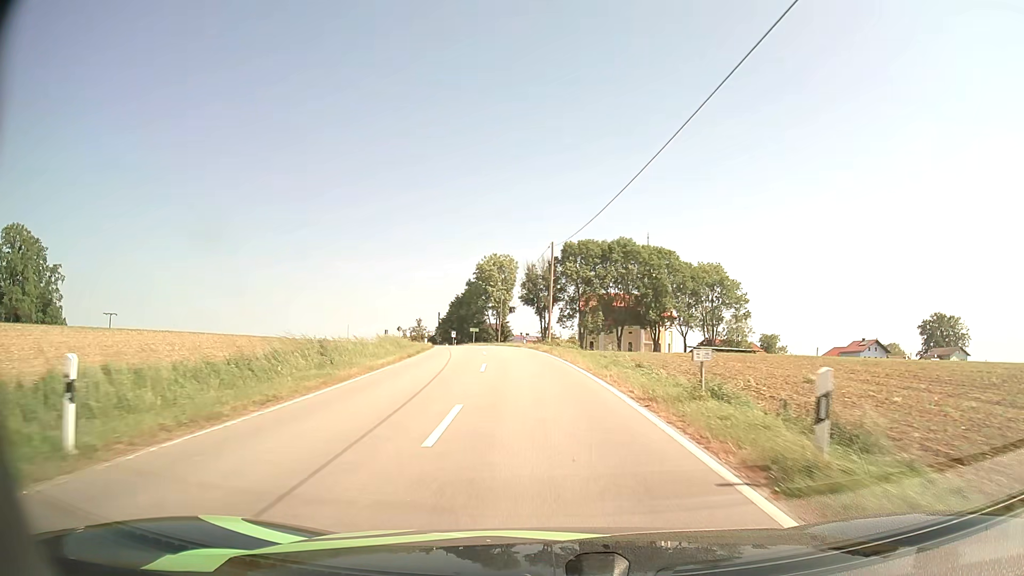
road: tertiary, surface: asphalt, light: Day
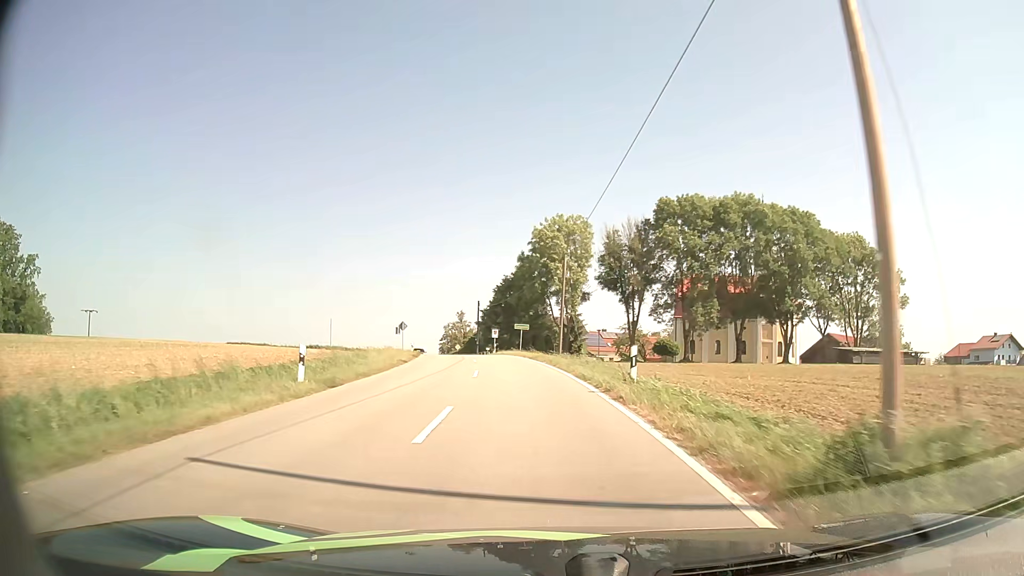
(-1.9, +35.8) m; -6°
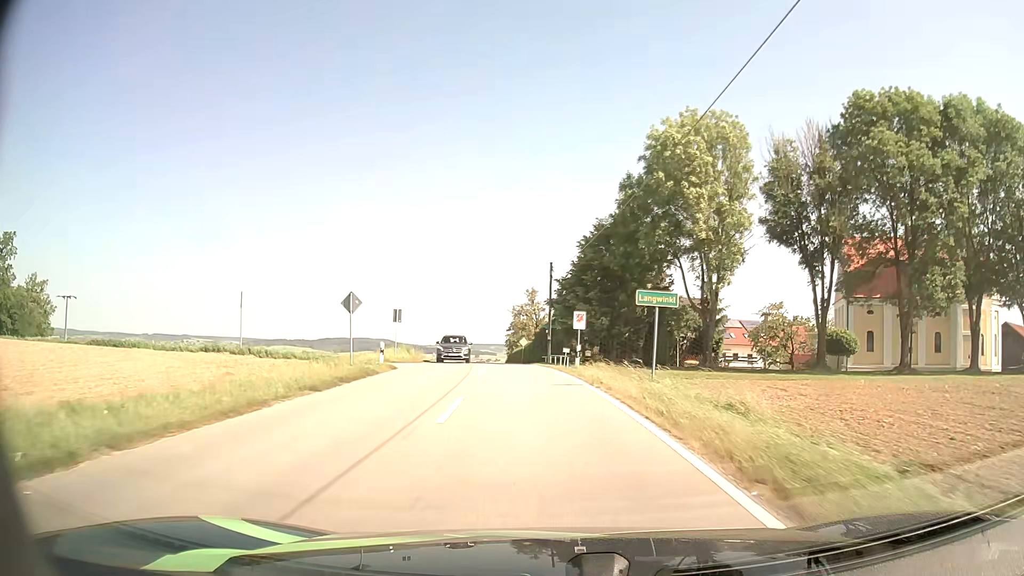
(-2.2, +34.5) m; -8°
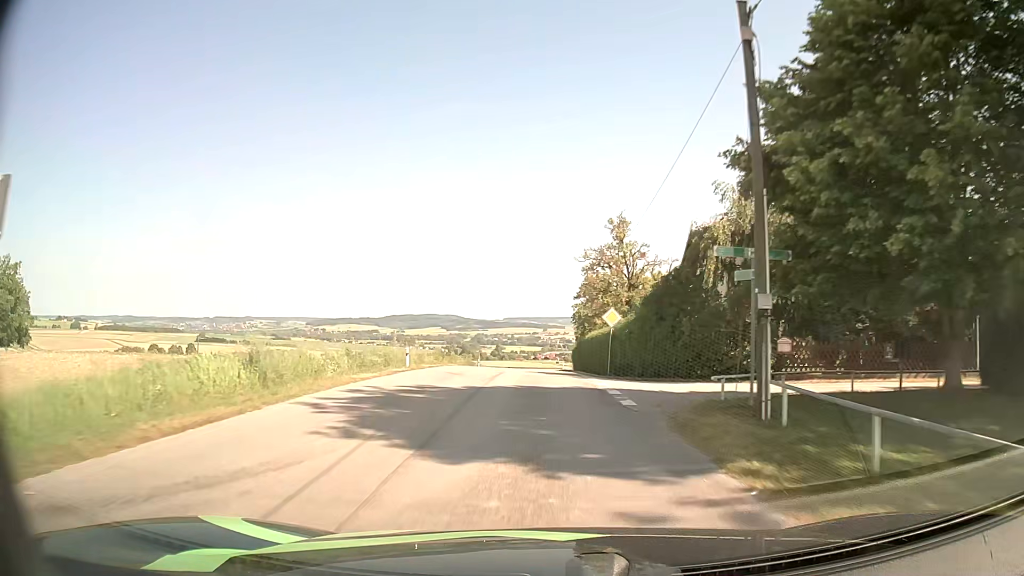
(-1.8, +33.8) m; -6°
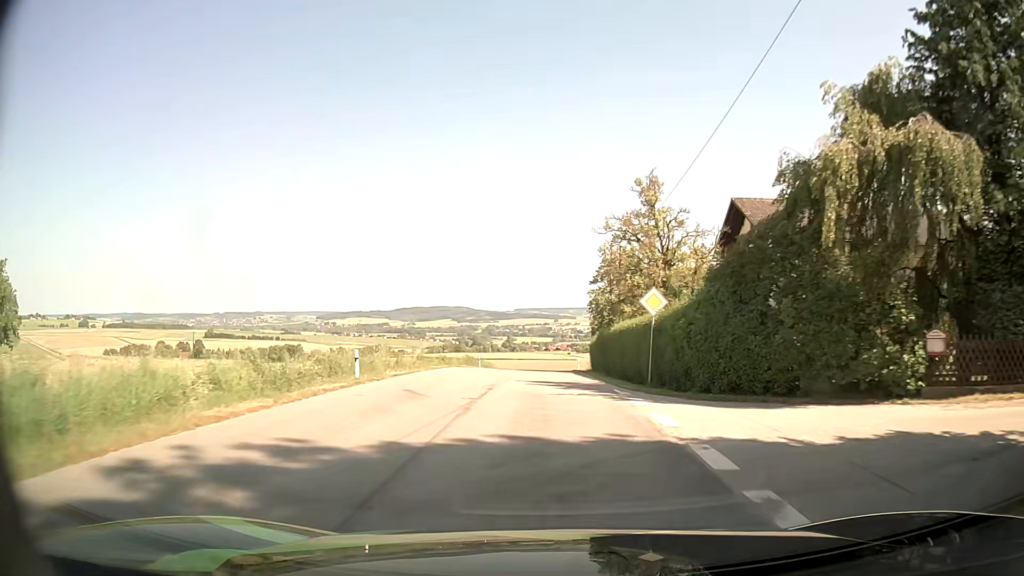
(0.0, +8.4) m; -1°
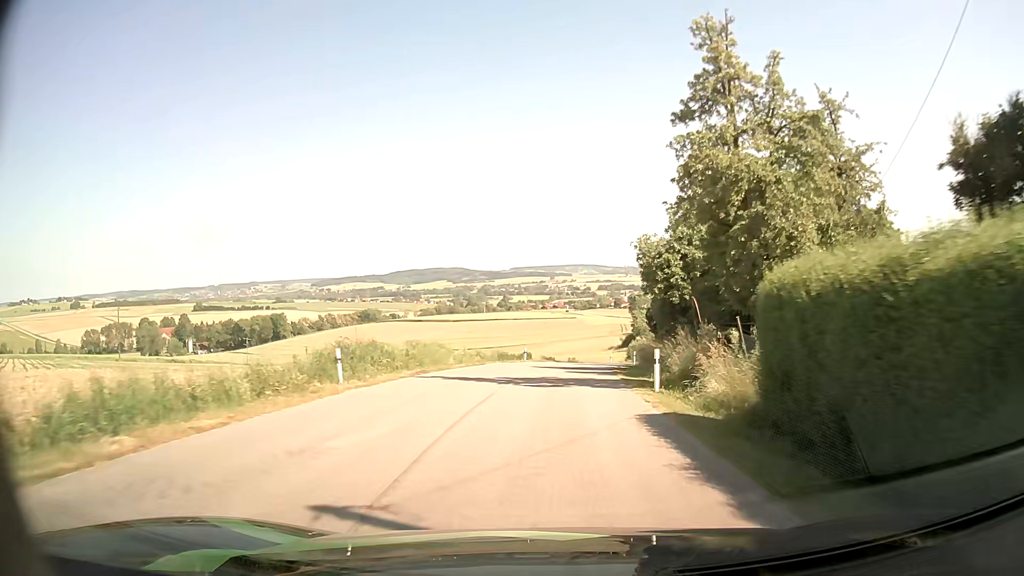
(-0.4, +33.3) m; 0°
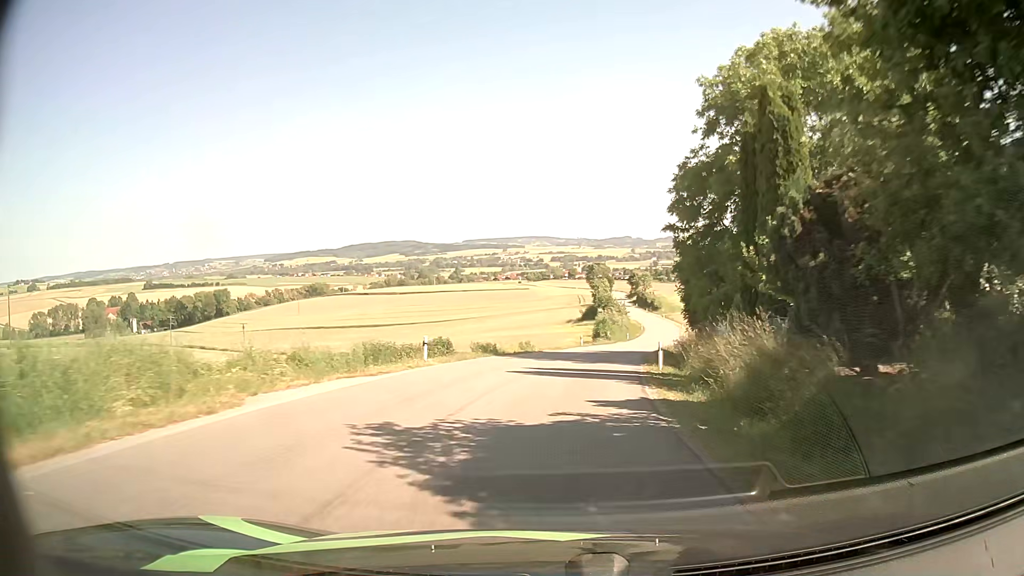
(+0.7, +24.2) m; +4°
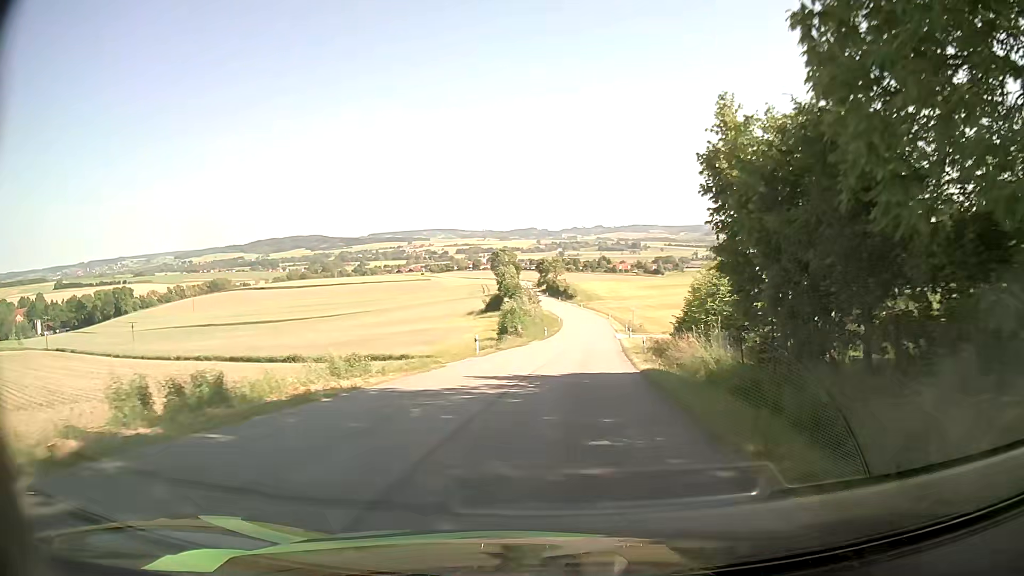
(+1.5, +23.9) m; +8°
(0, +10) (+1, +20) (+2, +30) (+3, +40) (+4, +50) (+5, +60) (+5, +70) (+6, +80) (+7, +90) (+7, +100) m
